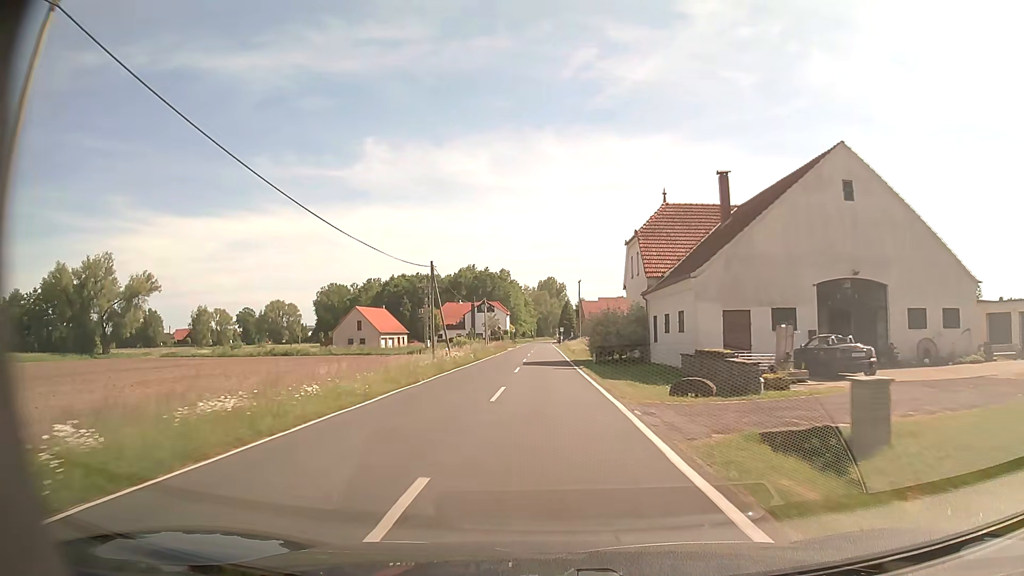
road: tertiary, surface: asphalt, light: Day
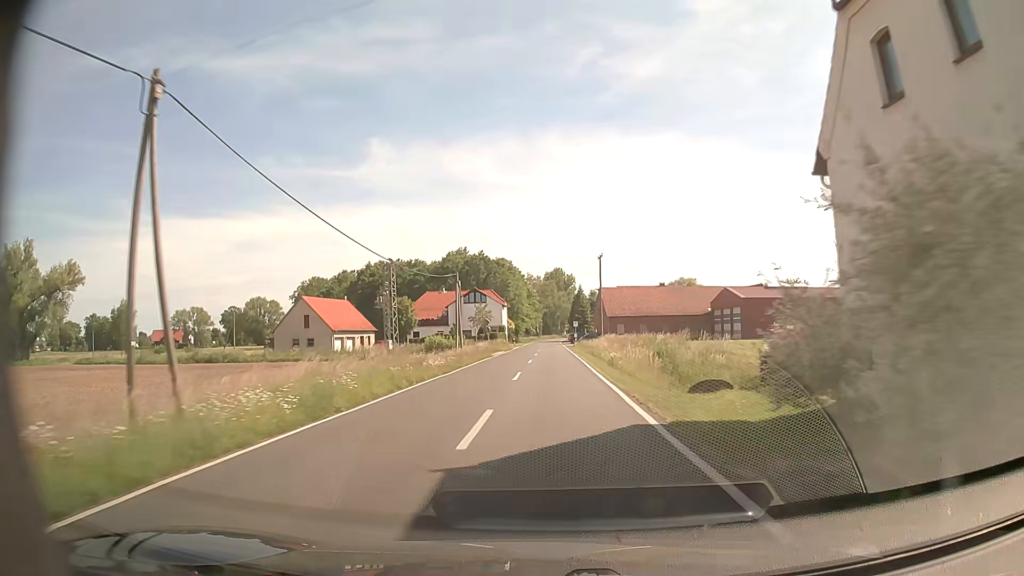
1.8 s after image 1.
(-0.2, +30.4) m; -1°
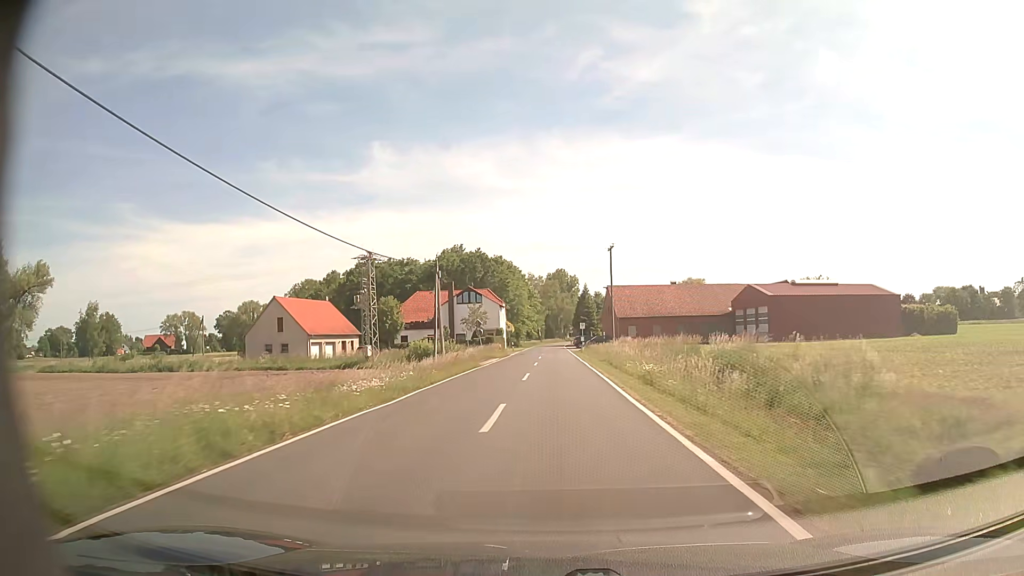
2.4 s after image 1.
(0.0, +10.3) m; 0°
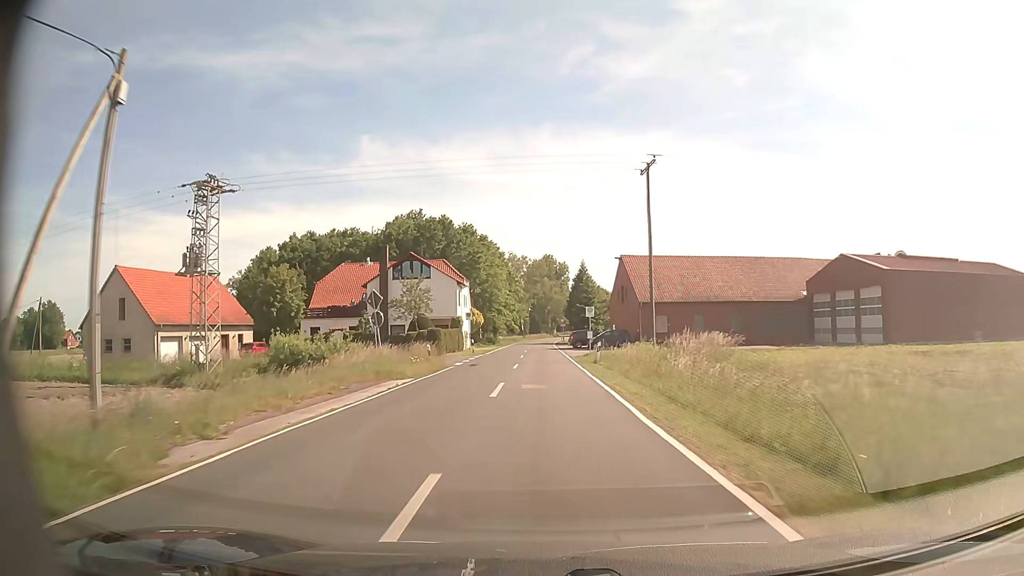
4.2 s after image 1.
(+0.2, +31.3) m; +1°
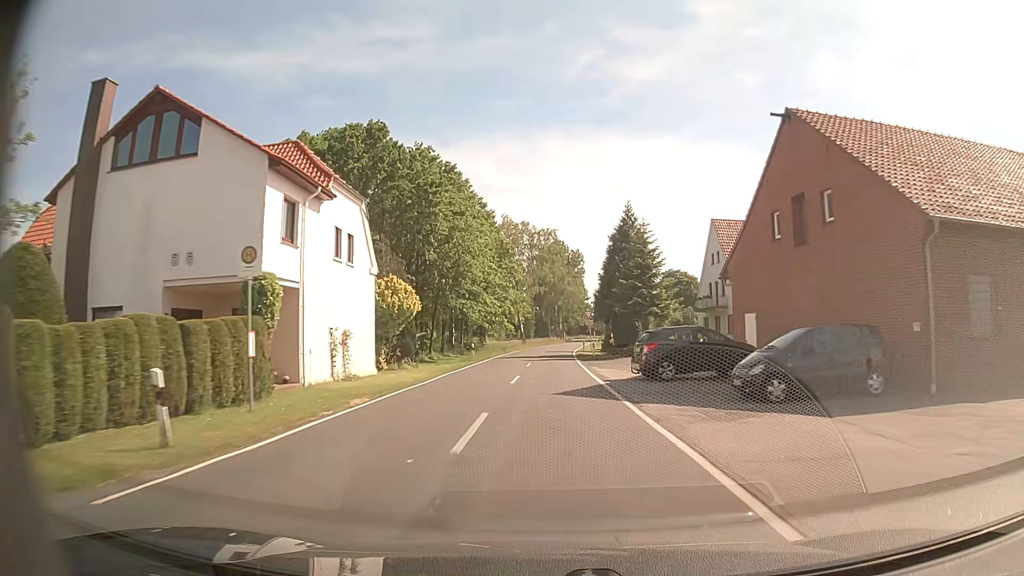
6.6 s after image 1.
(-0.5, +42.3) m; -1°
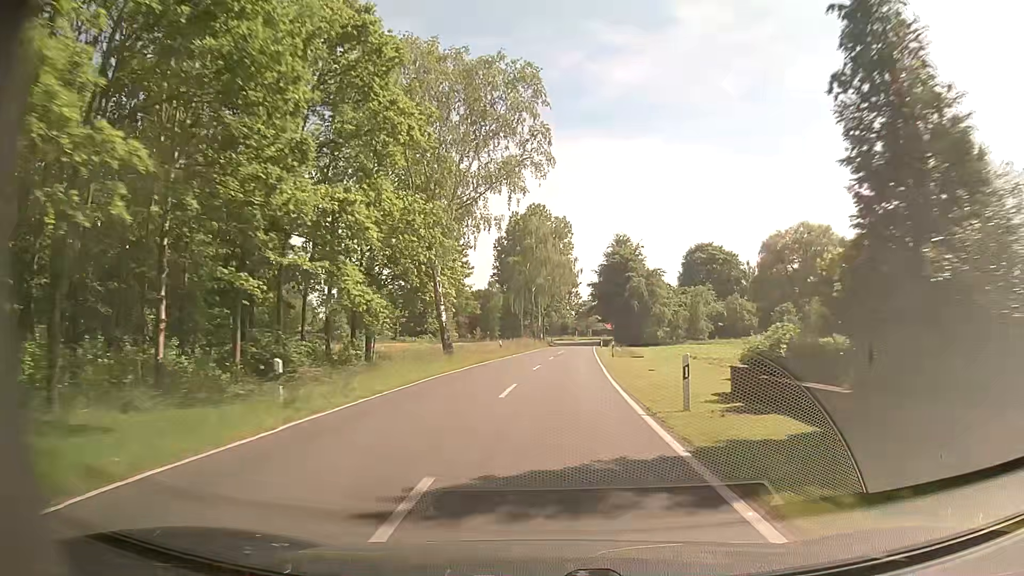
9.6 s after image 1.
(+0.3, +53.4) m; +2°
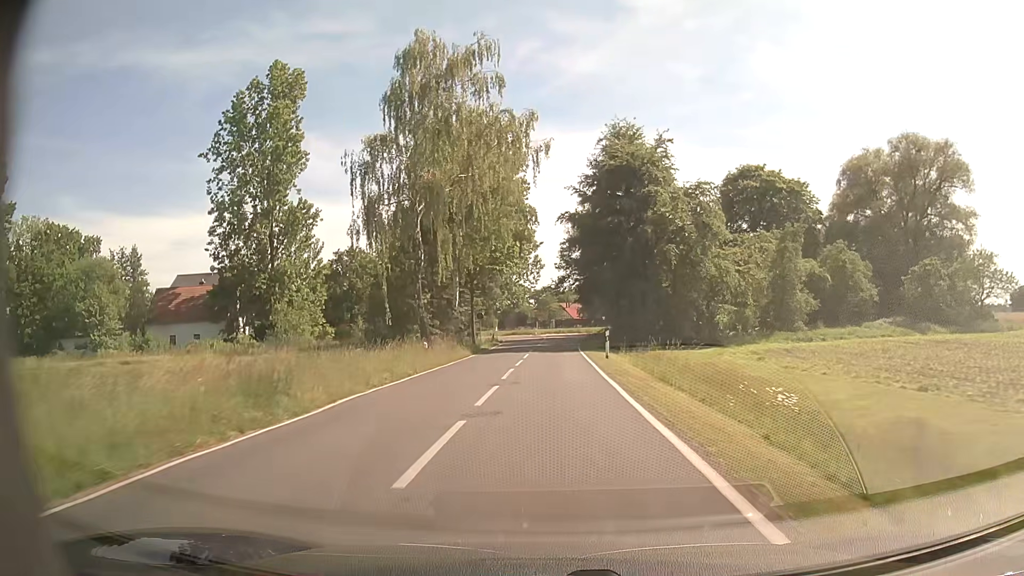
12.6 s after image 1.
(+1.8, +49.4) m; +4°
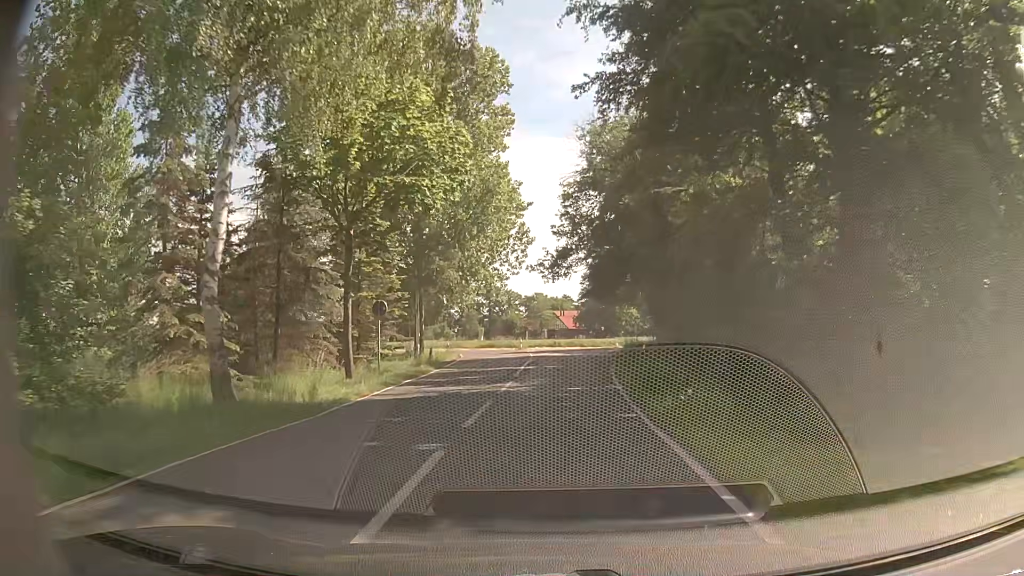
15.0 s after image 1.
(-0.2, +31.1) m; 0°
